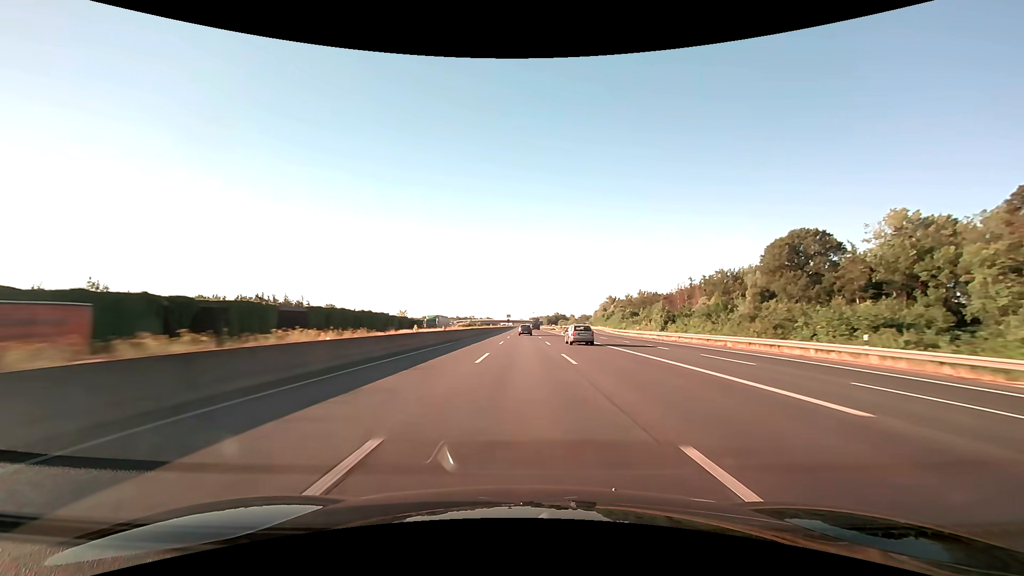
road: motorway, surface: asphalt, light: Day
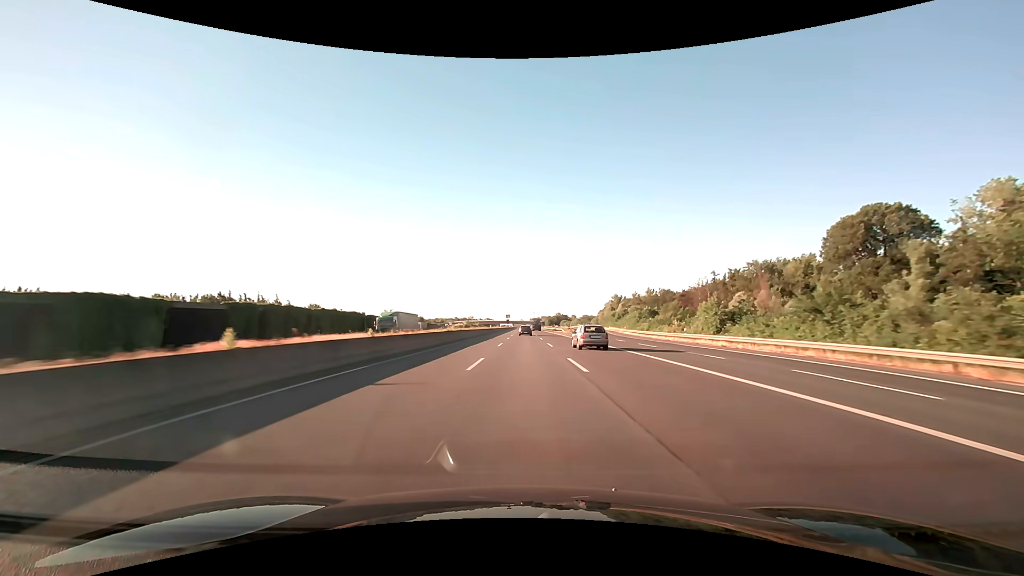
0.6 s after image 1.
(0.0, +20.7) m; 0°
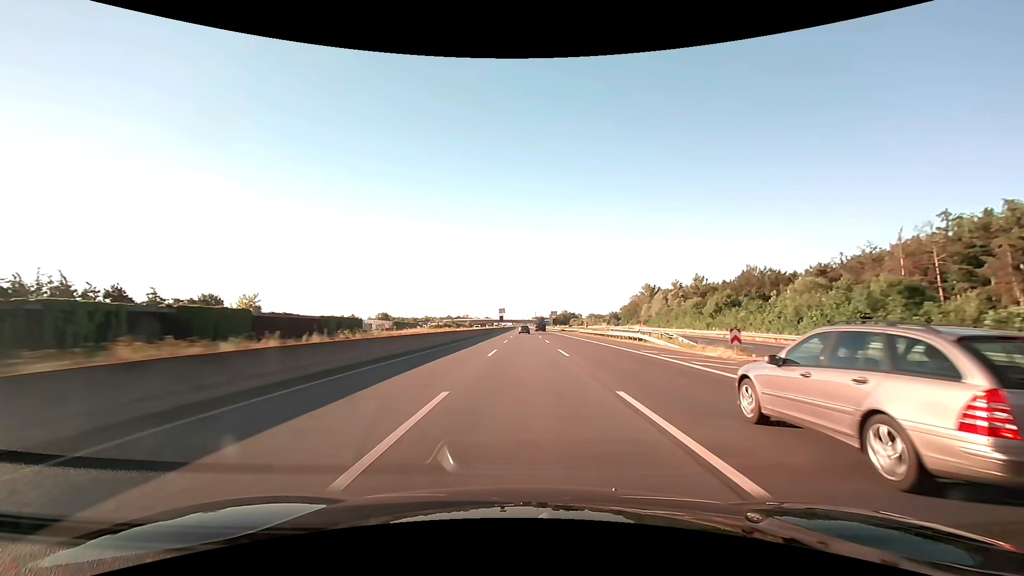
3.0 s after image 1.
(-0.2, +82.6) m; 0°
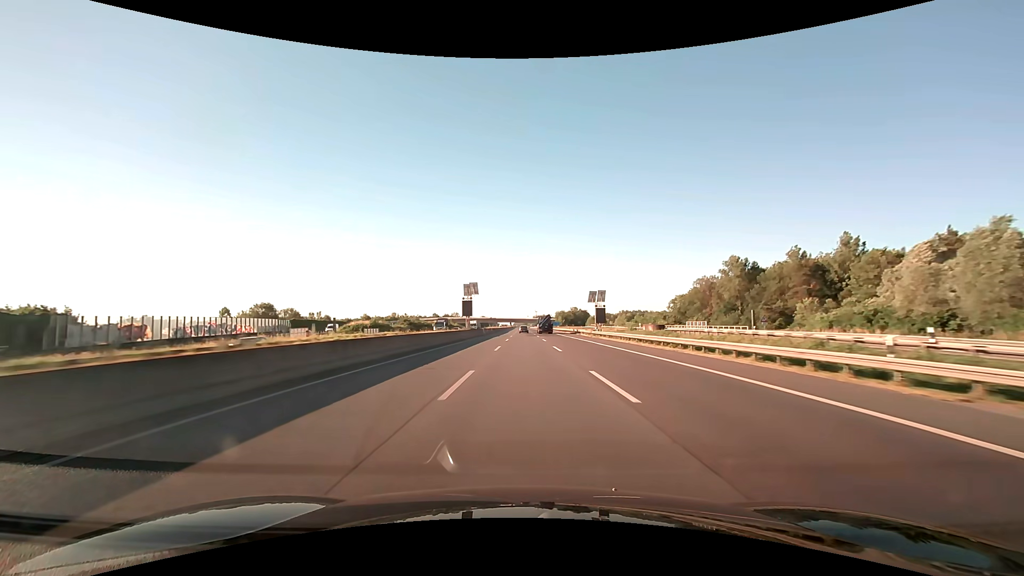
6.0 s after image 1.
(-0.1, +103.3) m; 0°
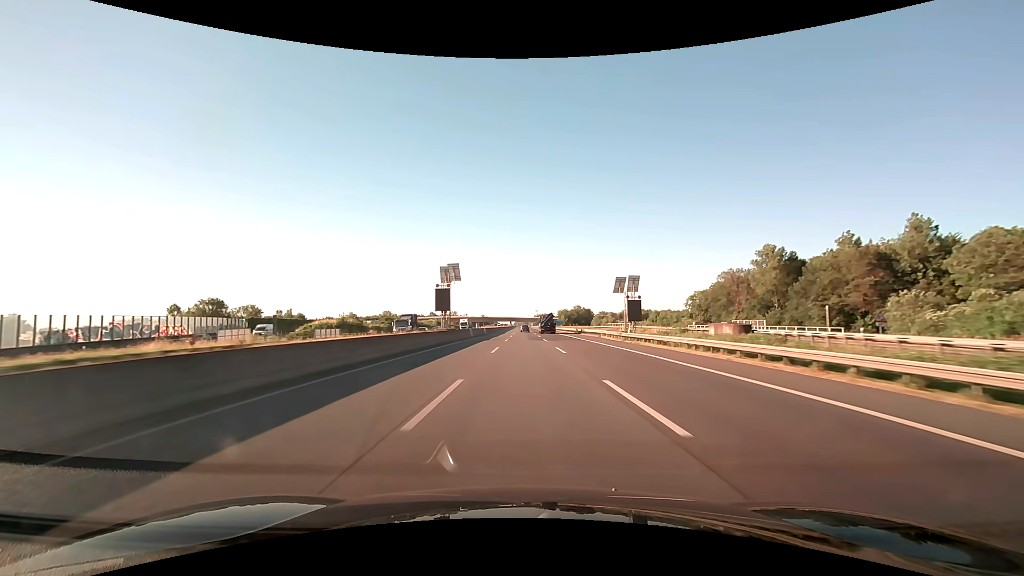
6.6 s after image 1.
(0.0, +20.7) m; 0°
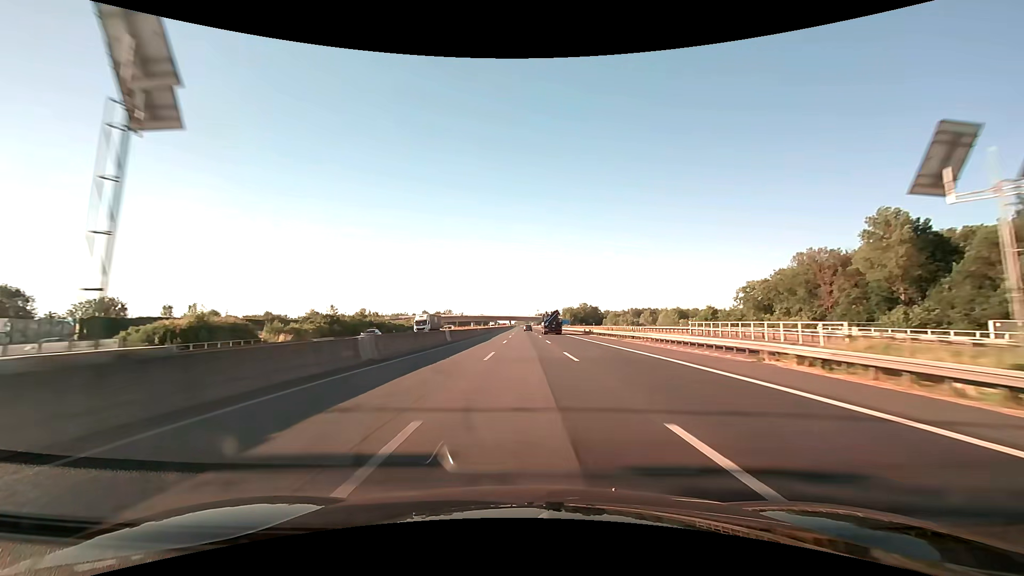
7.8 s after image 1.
(-0.1, +41.3) m; 0°
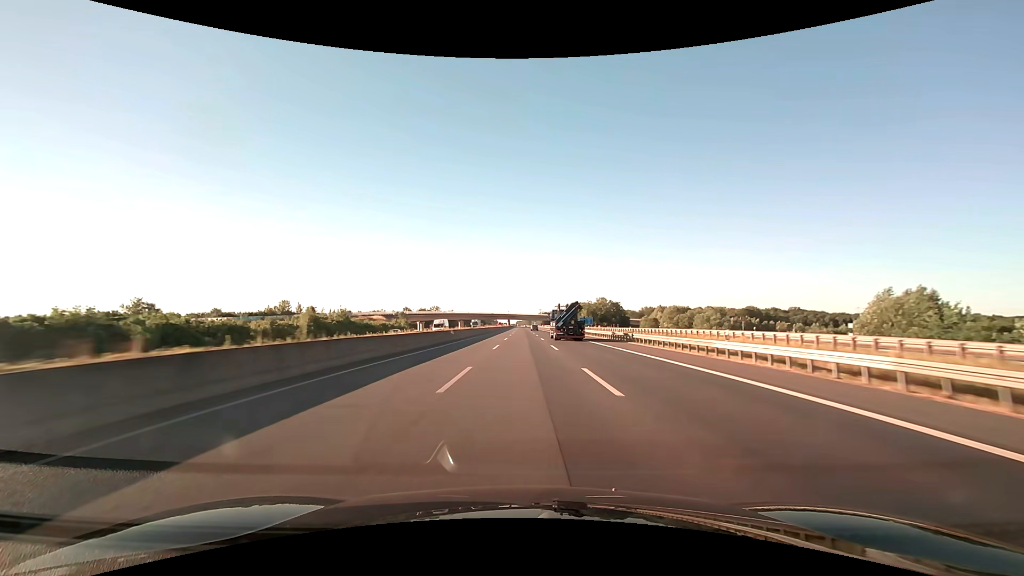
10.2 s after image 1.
(0.0, +82.6) m; 0°
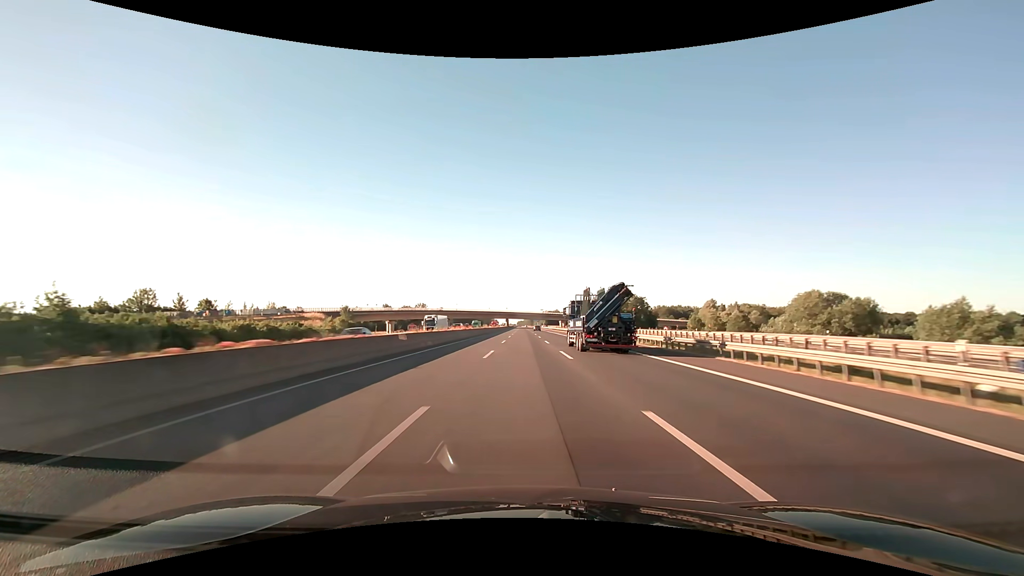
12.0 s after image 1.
(-0.2, +62.0) m; 0°
(0, +10) (0, +20) (0, +30) (0, +40) (0, +50) (0, +60) (0, +70) (0, +80) (0, +90) (0, +100) m
